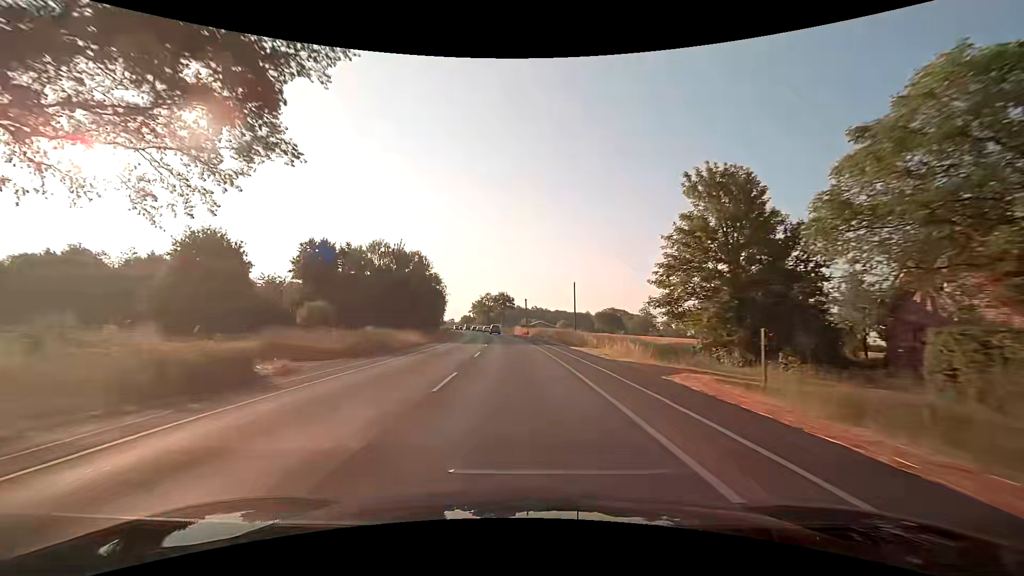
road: secondary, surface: asphalt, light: Day
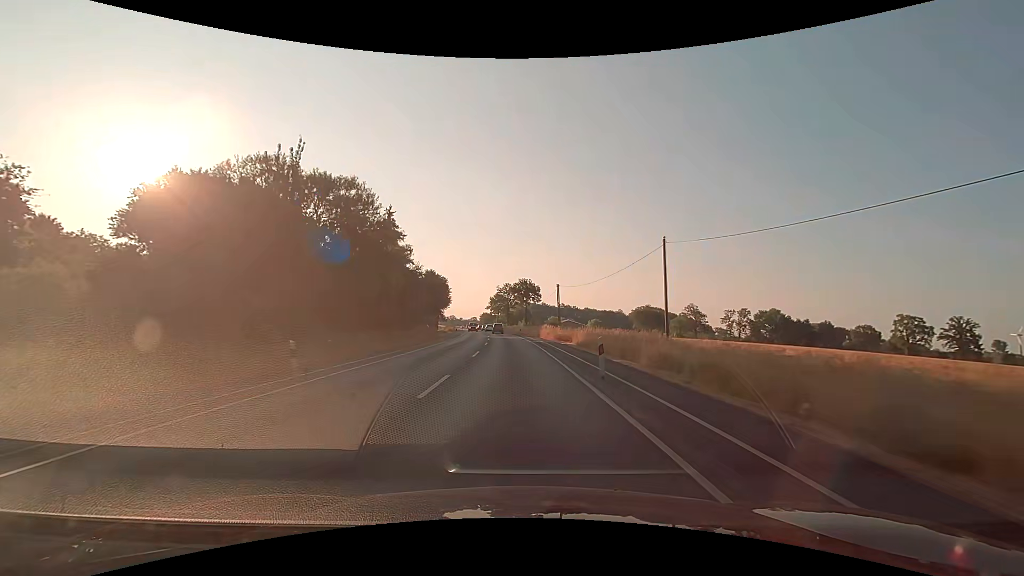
(-0.9, +37.5) m; -3°
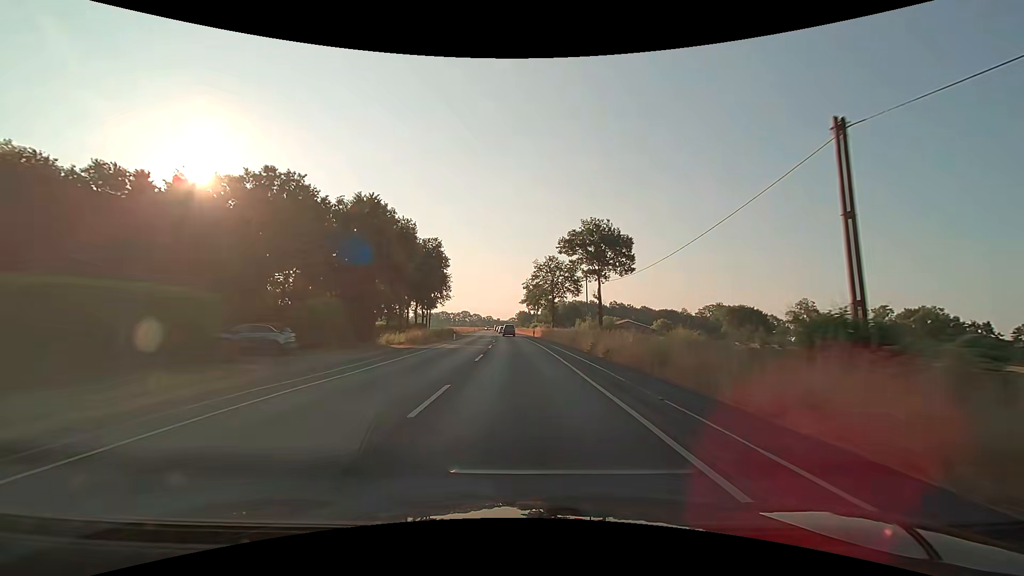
(-2.5, +62.4) m; -4°
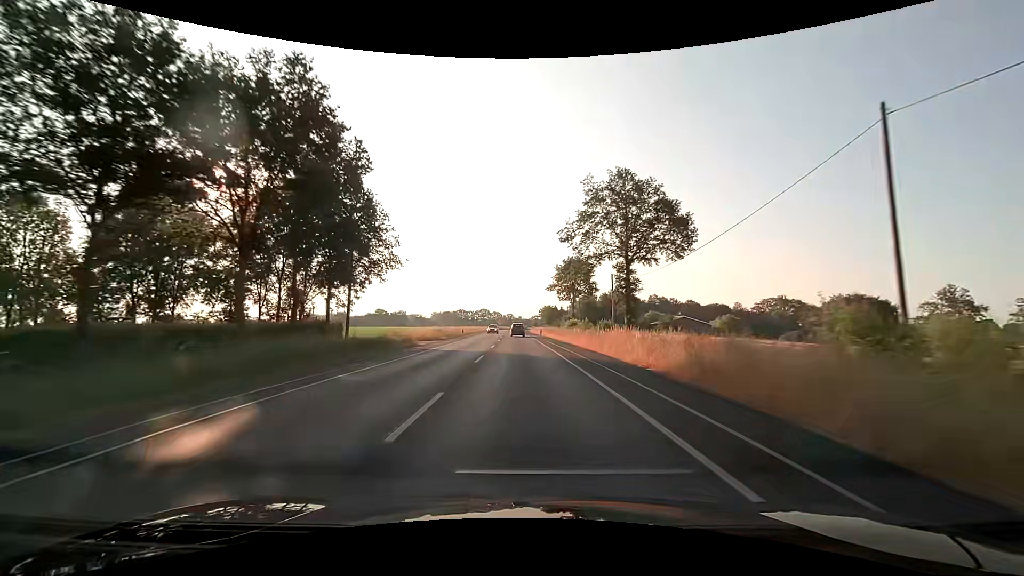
(-1.4, +50.0) m; -3°
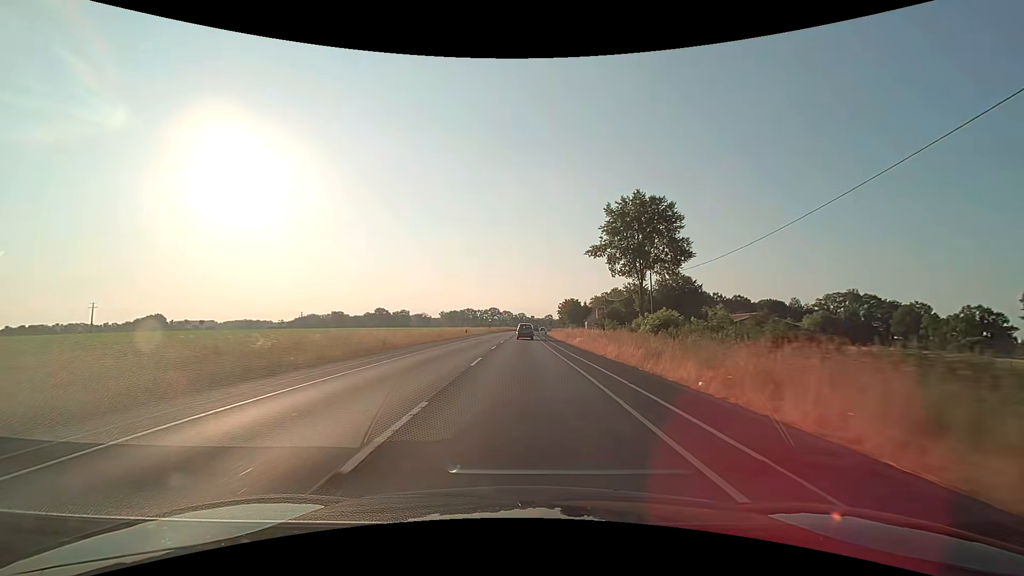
(-0.1, +49.8) m; -1°
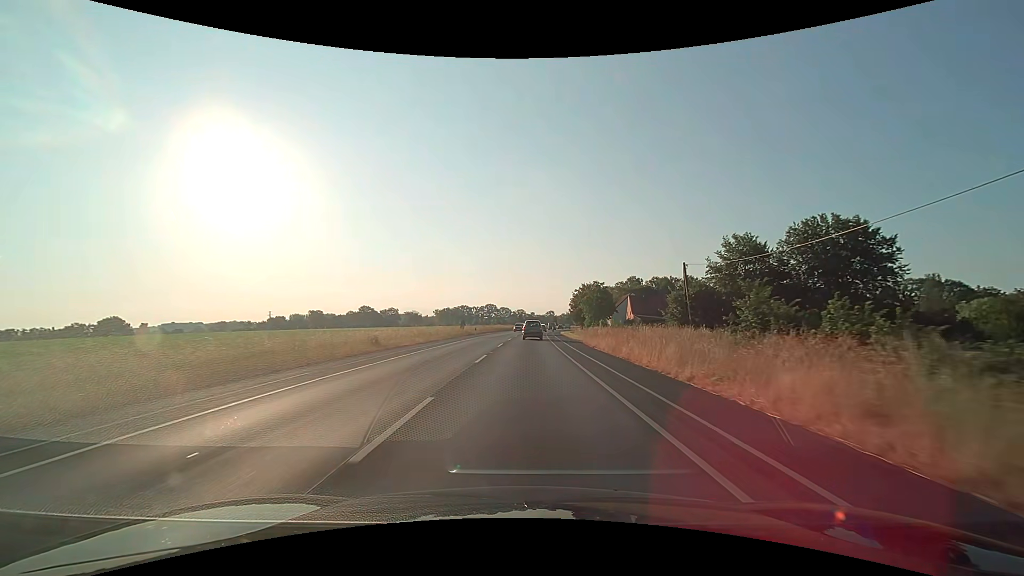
(+0.1, +48.2) m; 0°
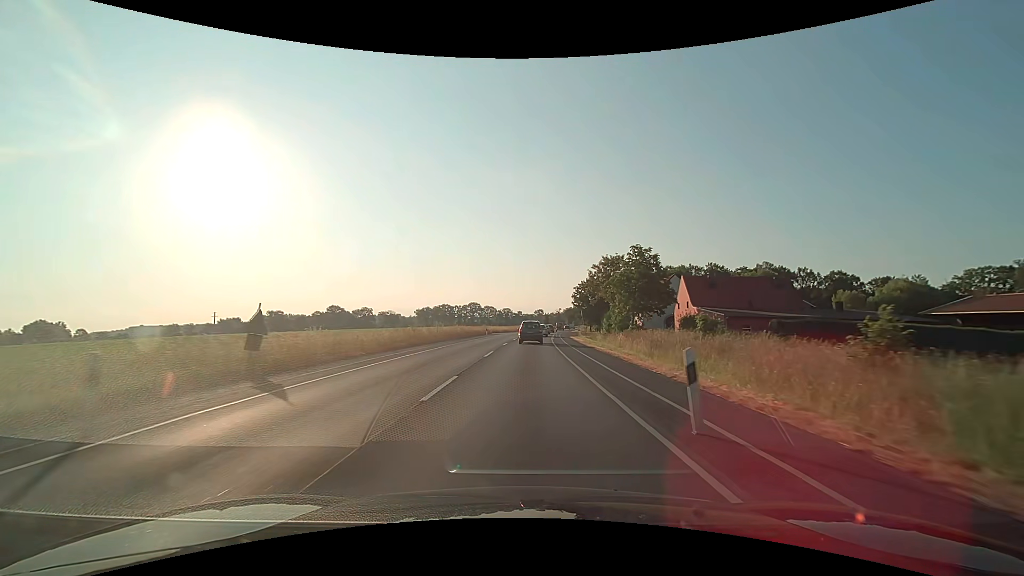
(+0.6, +44.4) m; +1°
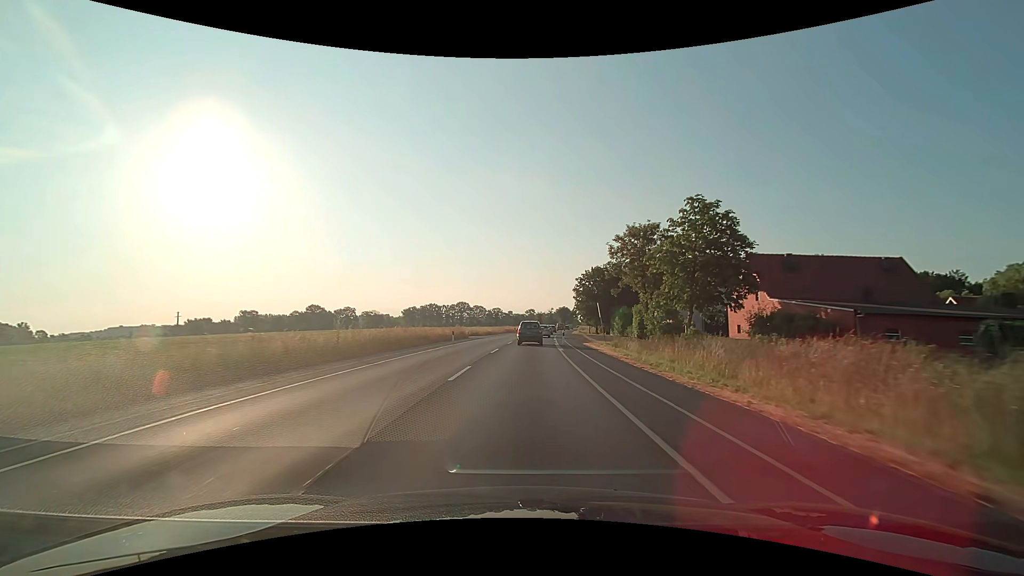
(+0.2, +21.1) m; +1°
(0, +10) (0, +20) (0, +30) (+1, +40) (+1, +50) (+2, +60) (+3, +70) (+4, +80) (+5, +90) (+6, +100) m
